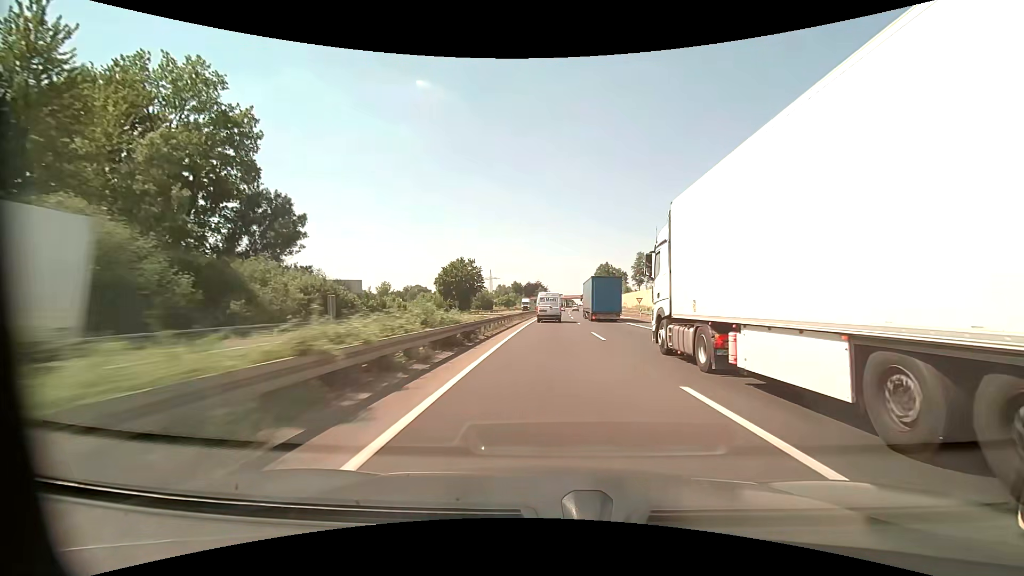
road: motorway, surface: asphalt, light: Day
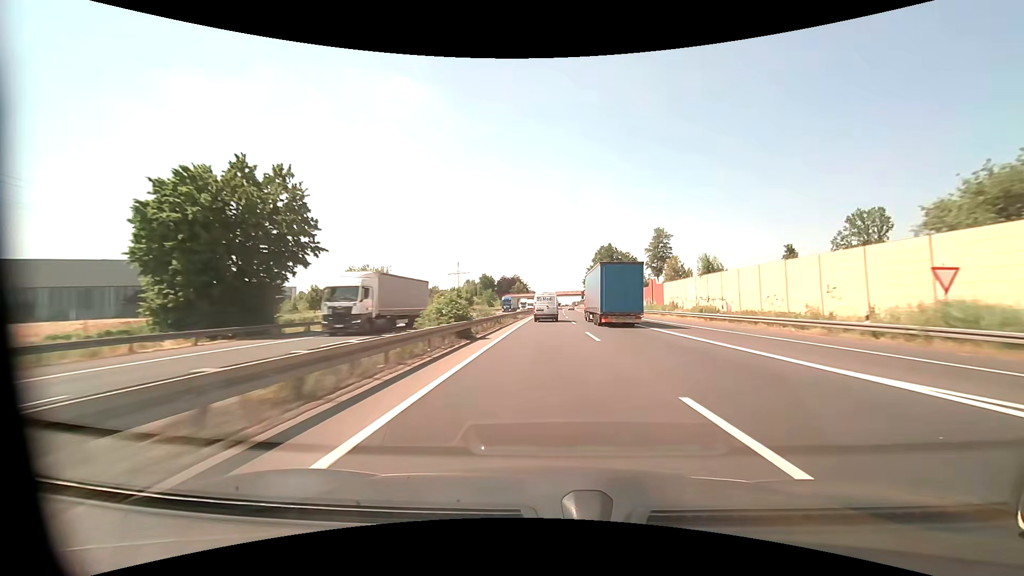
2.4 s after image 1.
(+1.6, +73.0) m; +2°
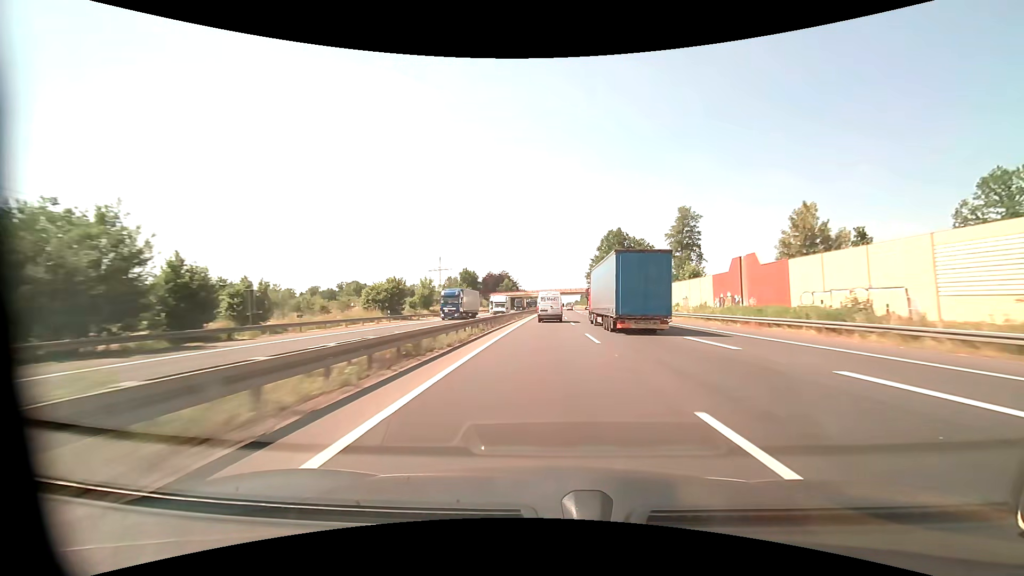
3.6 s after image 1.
(+0.3, +37.0) m; +1°
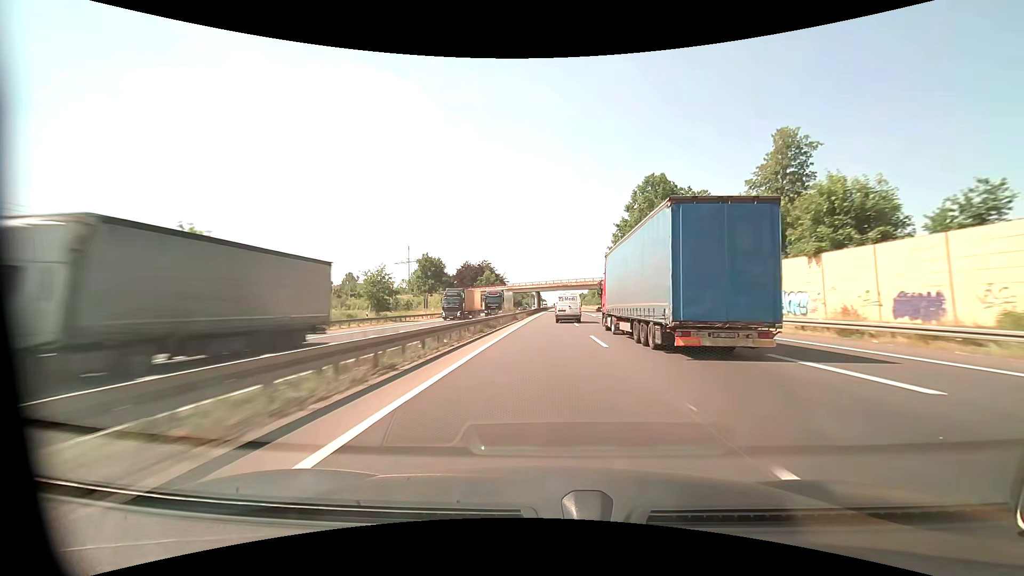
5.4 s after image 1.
(+0.5, +55.9) m; +1°
(0, +10) (0, +20) (0, +30) (0, +40) (0, +50) (0, +60) (0, +70) (+1, +80) (+1, +90) (+1, +100) m
